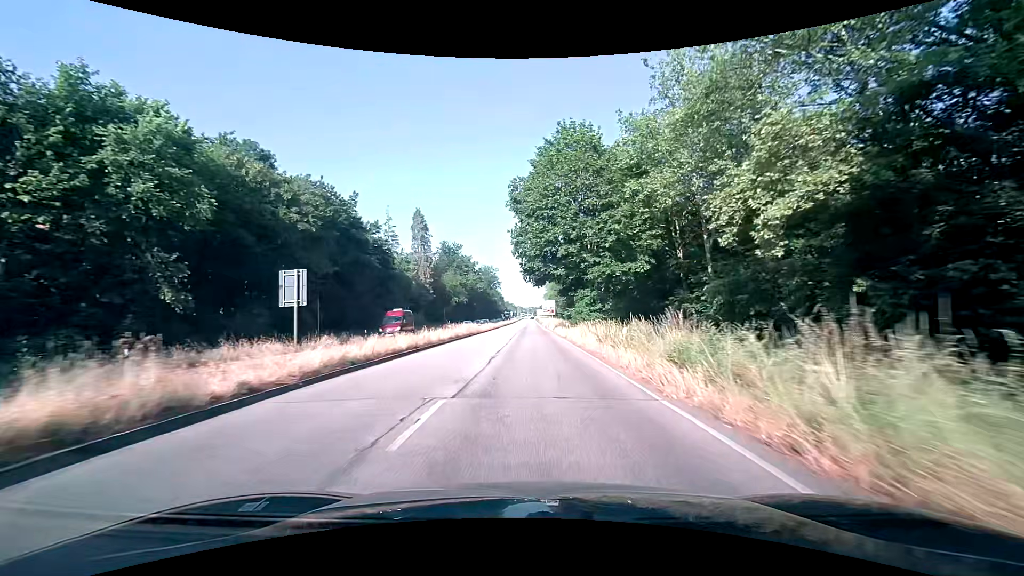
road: primary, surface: asphalt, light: Day
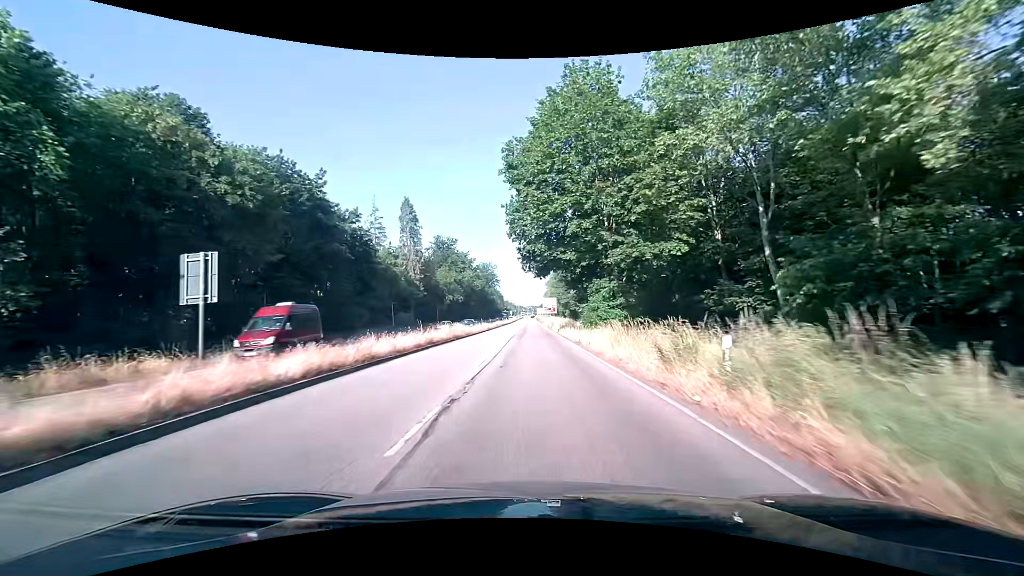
(-0.1, +9.4) m; -1°
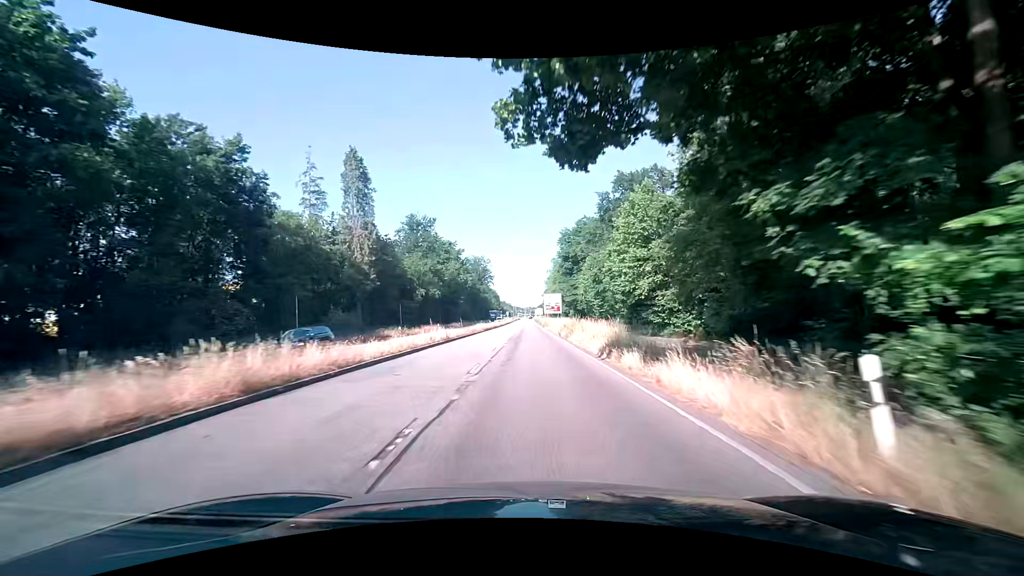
(+0.1, +29.1) m; 0°
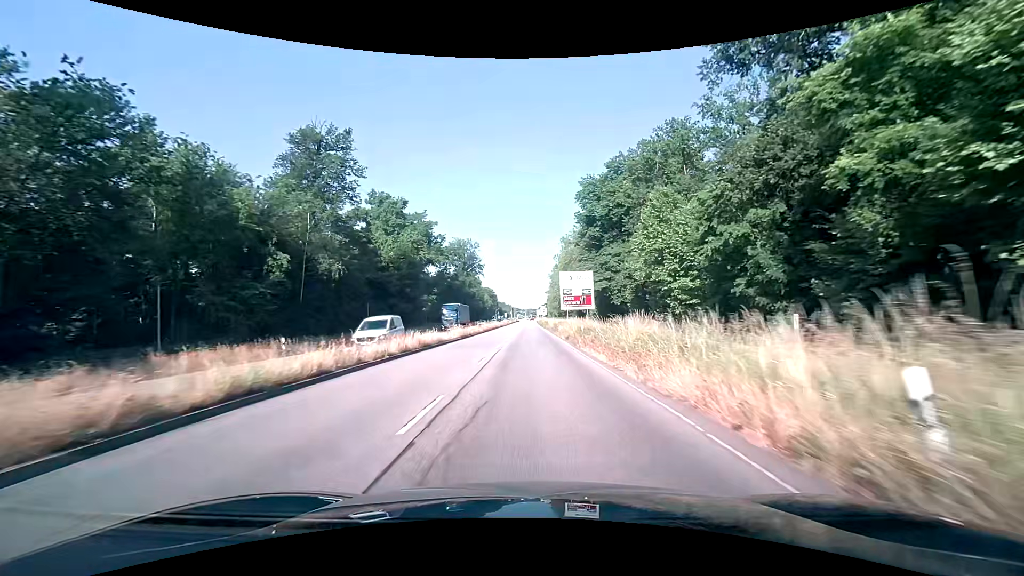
(+0.1, +51.3) m; 0°
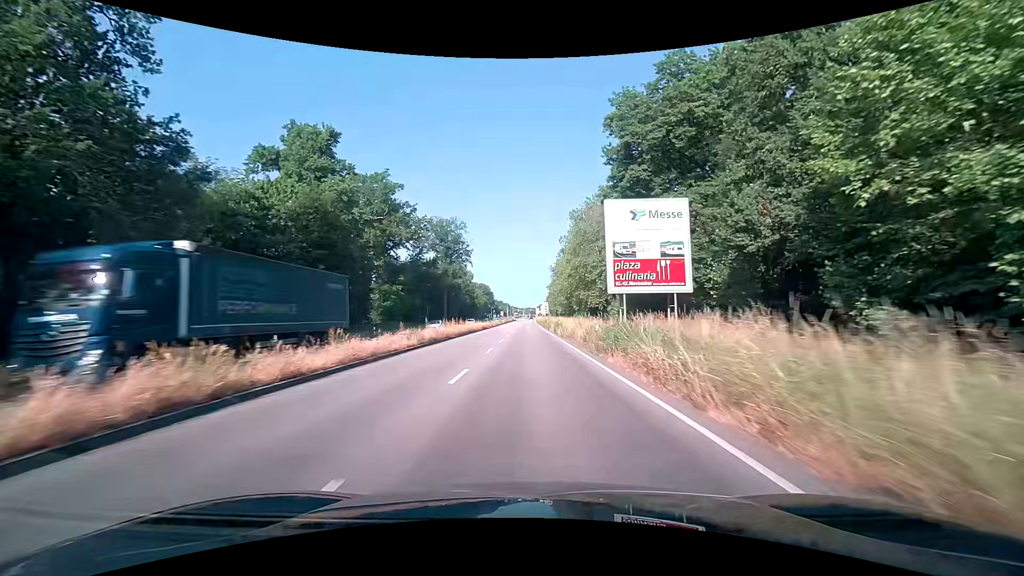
(+0.1, +32.2) m; 0°
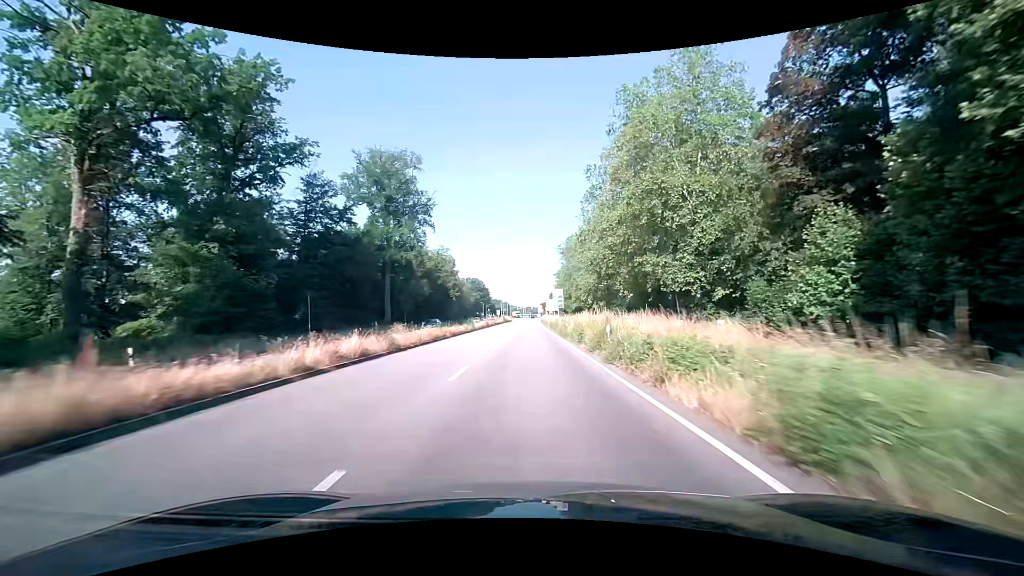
(+0.3, +54.3) m; 0°
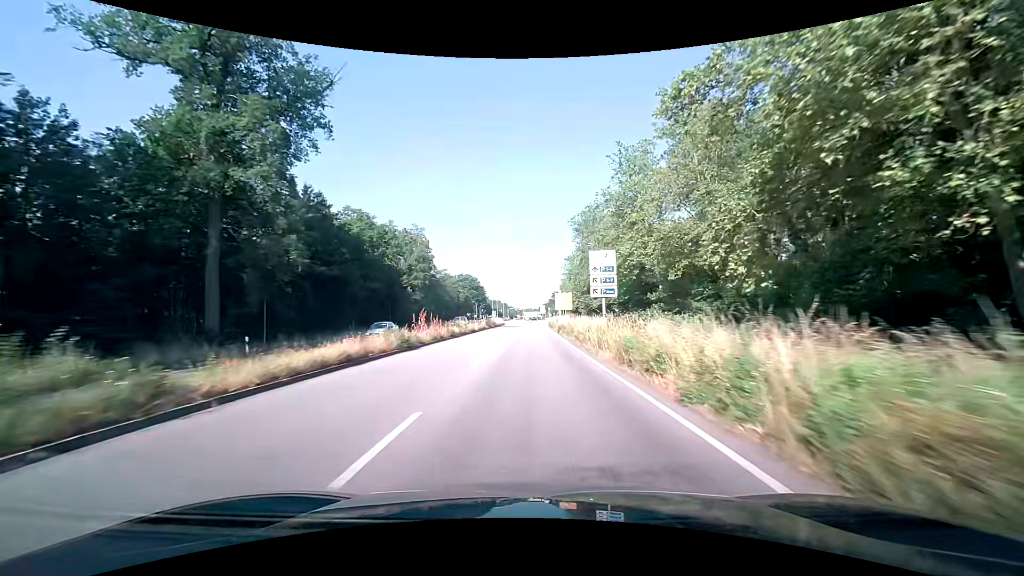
(-0.1, +43.2) m; 0°
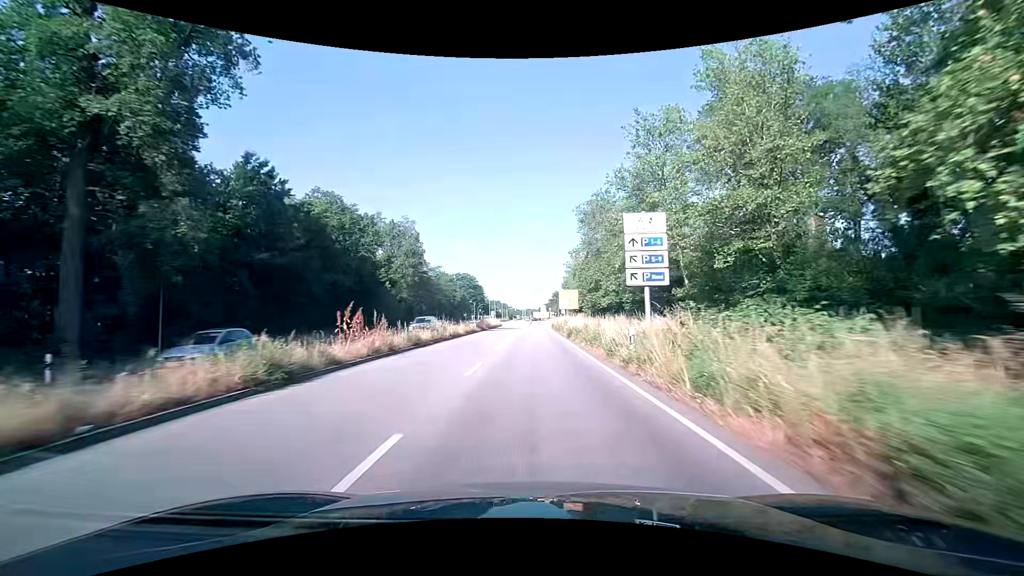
(-0.1, +10.7) m; -1°
(0, +10) (0, +20) (0, +30) (+1, +40) (+1, +50) (+1, +60) (+1, +70) (+1, +80) (+2, +90) (+2, +100) m
